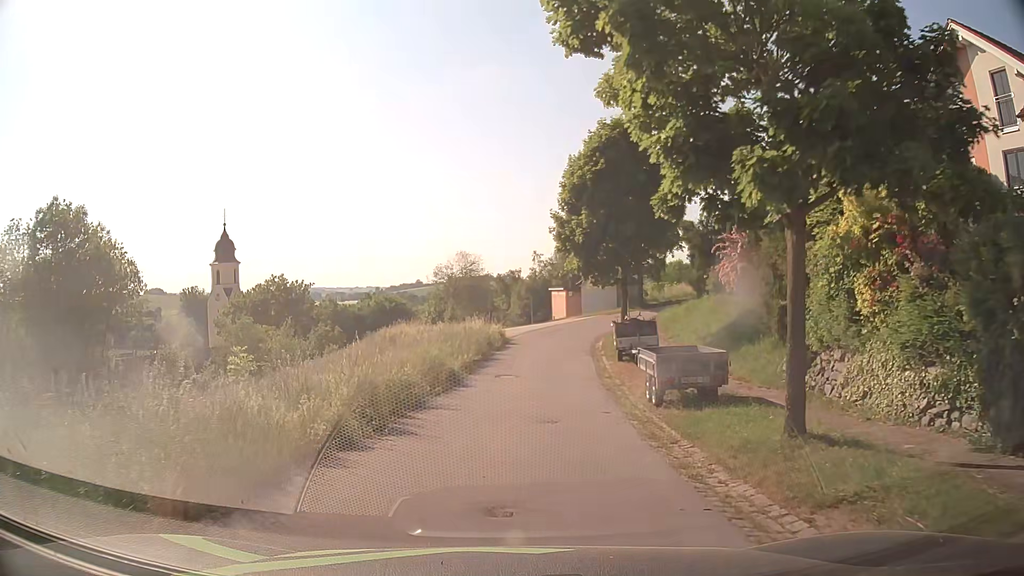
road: residential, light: Day
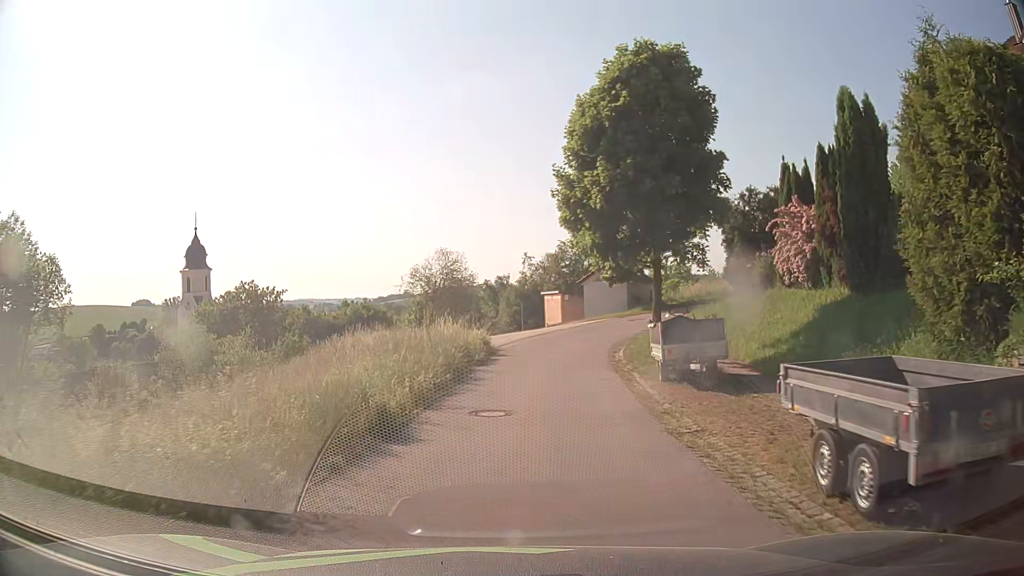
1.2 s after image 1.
(0.0, +8.5) m; +3°
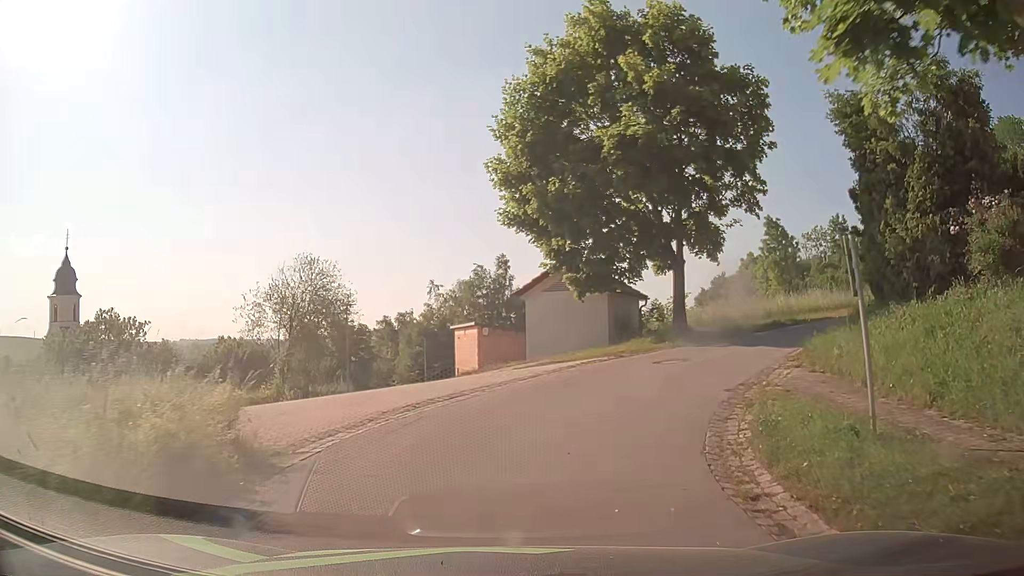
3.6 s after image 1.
(+0.2, +18.2) m; +5°
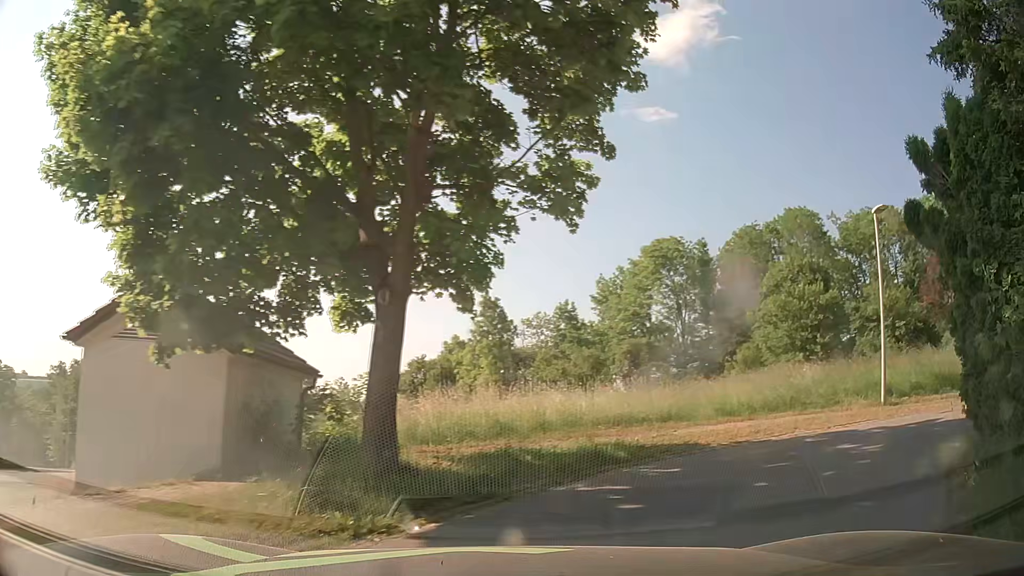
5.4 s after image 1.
(+1.9, +11.0) m; +24°
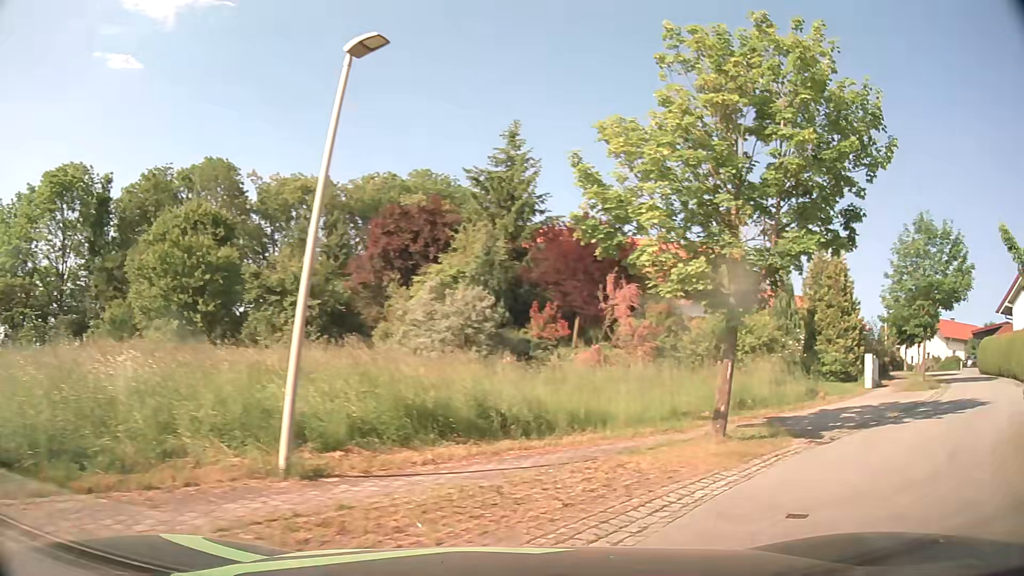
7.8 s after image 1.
(+4.5, +9.3) m; +55°
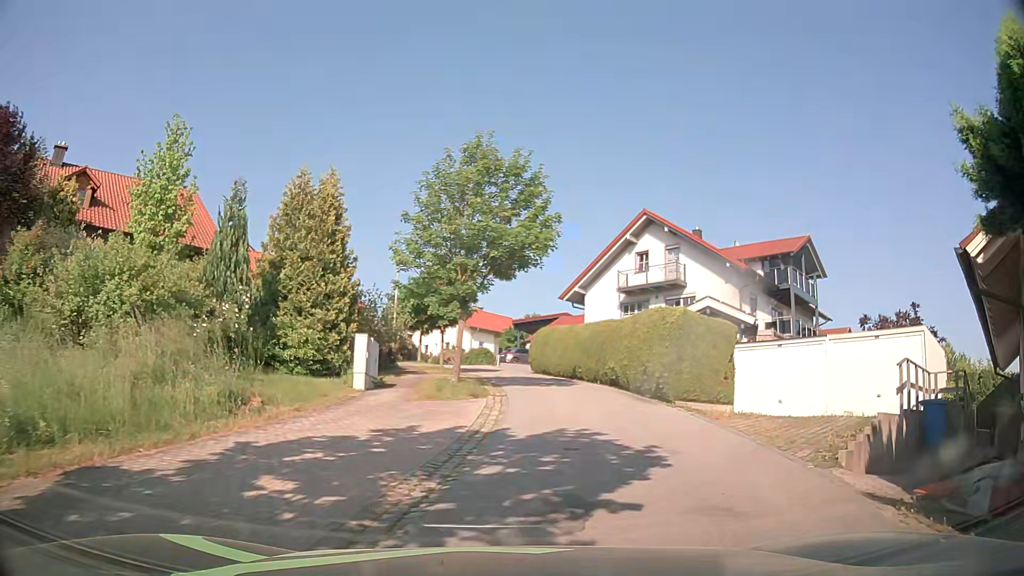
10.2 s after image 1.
(+5.2, +10.2) m; +43°
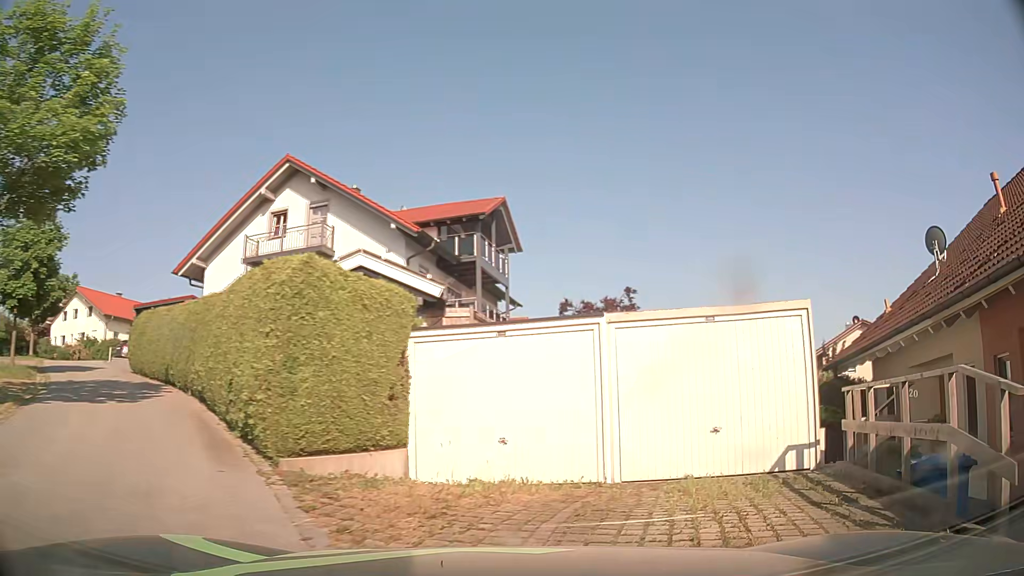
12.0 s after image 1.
(+2.0, +9.3) m; +31°
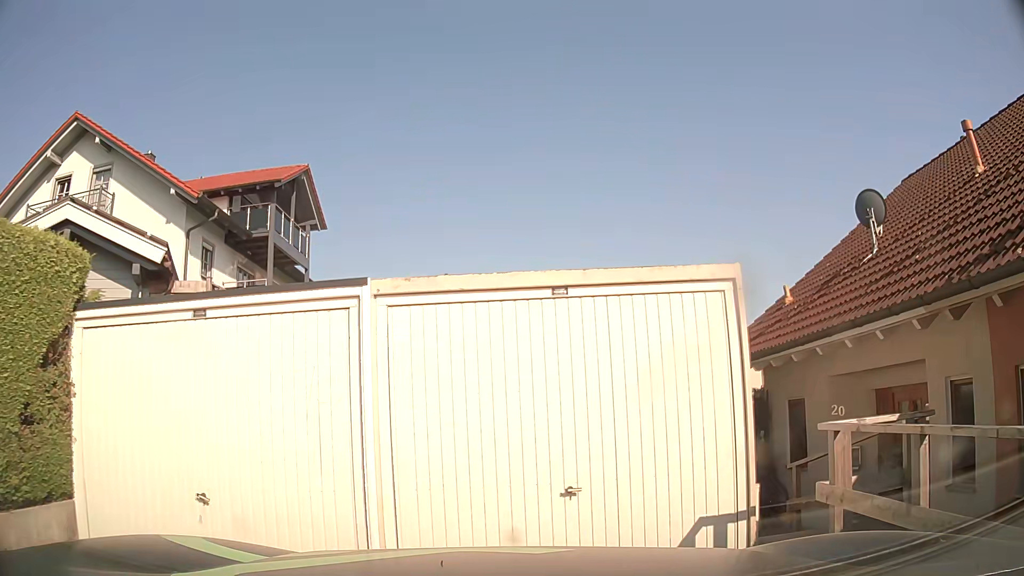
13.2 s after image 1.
(+0.5, +4.0) m; +16°
